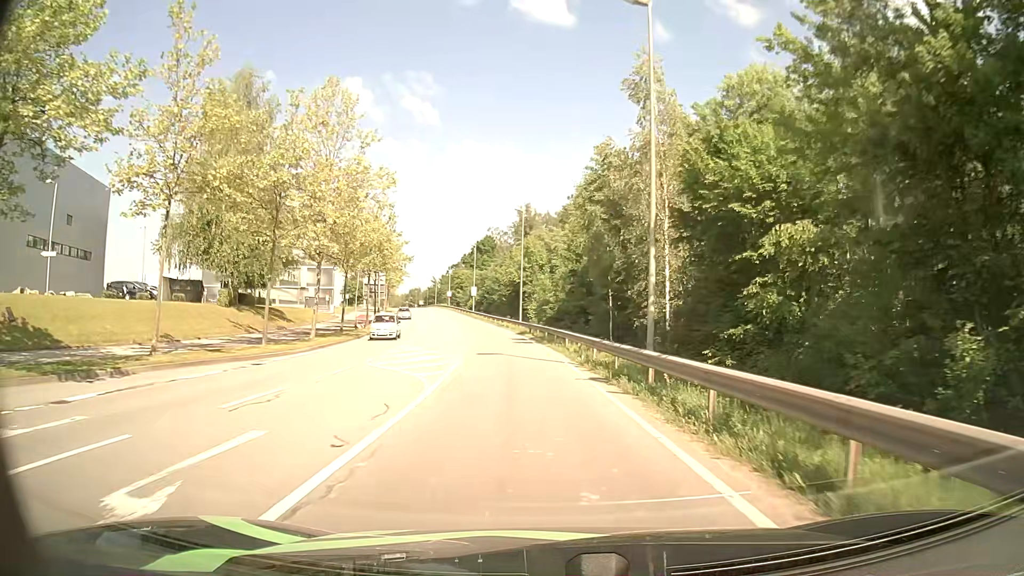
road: secondary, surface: asphalt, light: Day
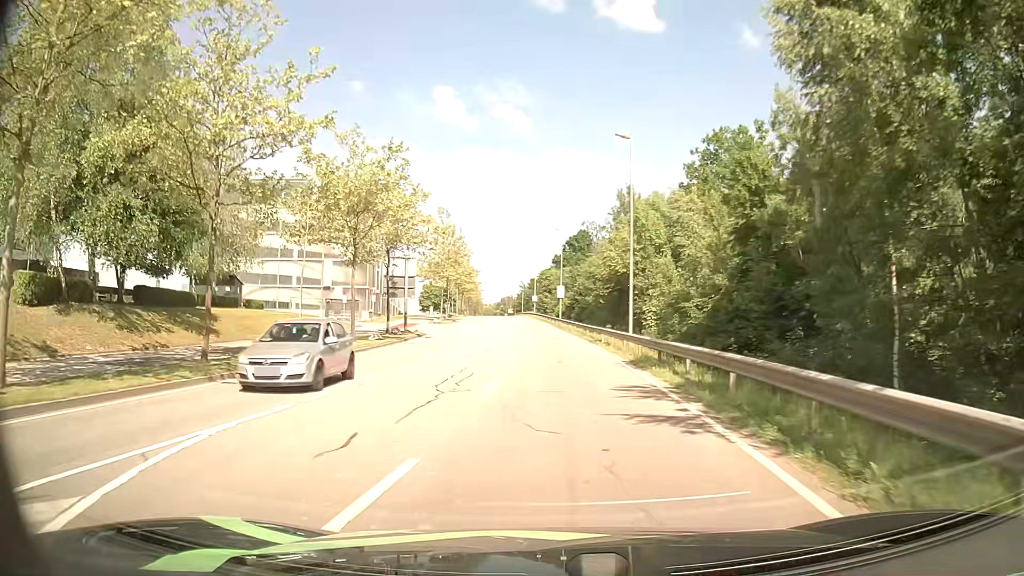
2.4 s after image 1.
(-1.5, +25.3) m; -9°
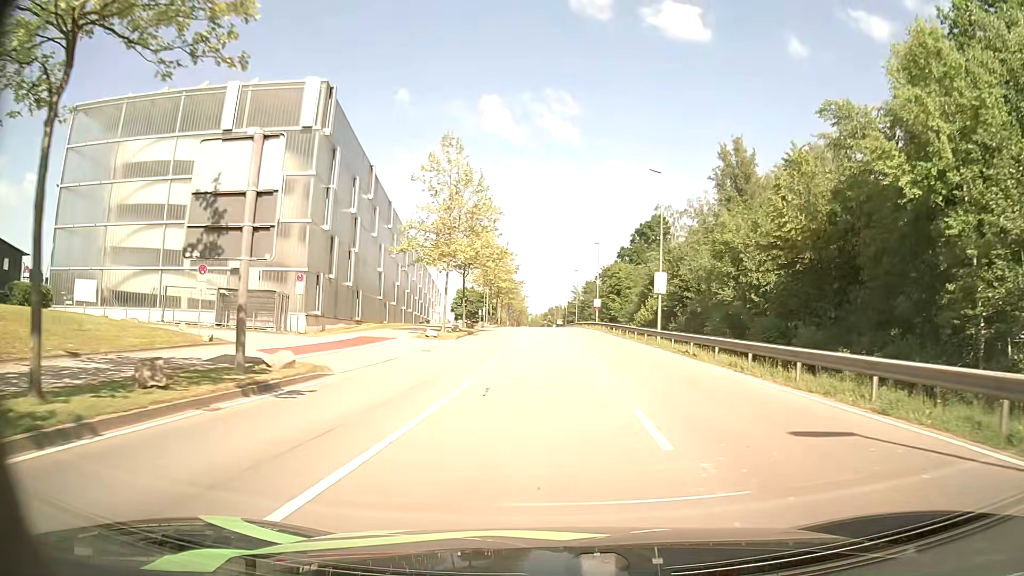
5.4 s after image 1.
(-2.4, +32.6) m; -4°
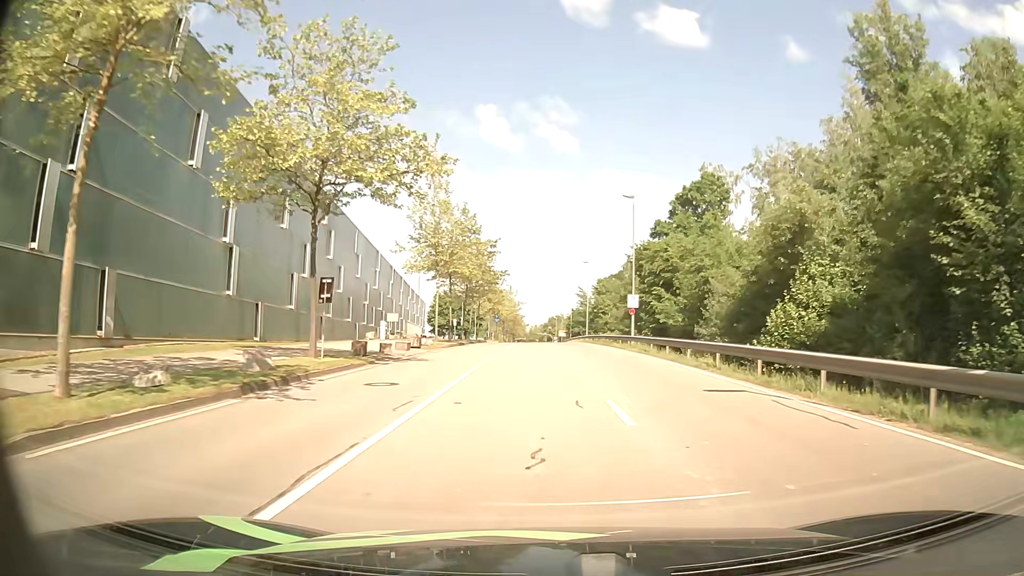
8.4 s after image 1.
(+0.2, +34.6) m; 0°
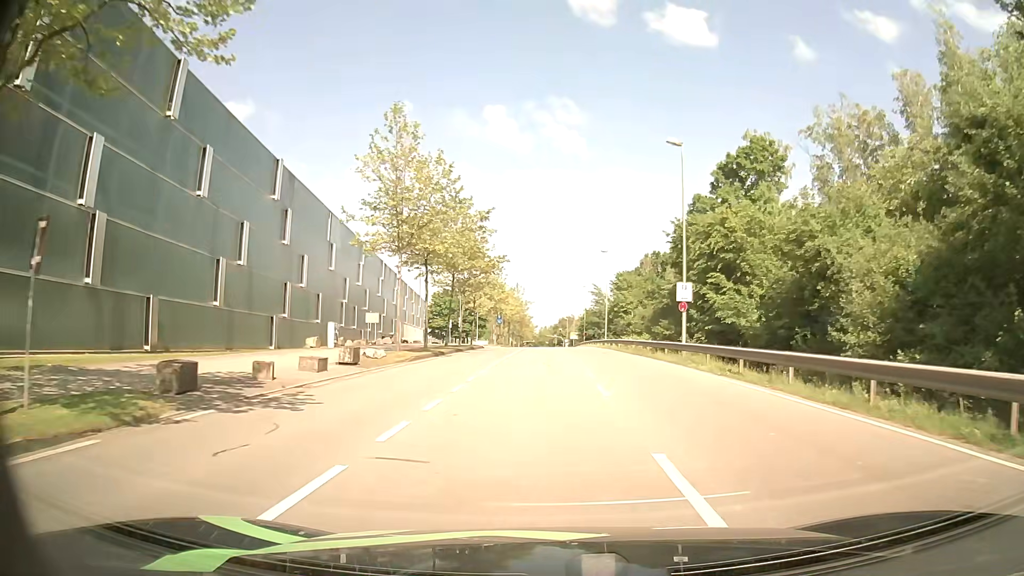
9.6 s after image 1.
(-0.1, +14.0) m; -1°
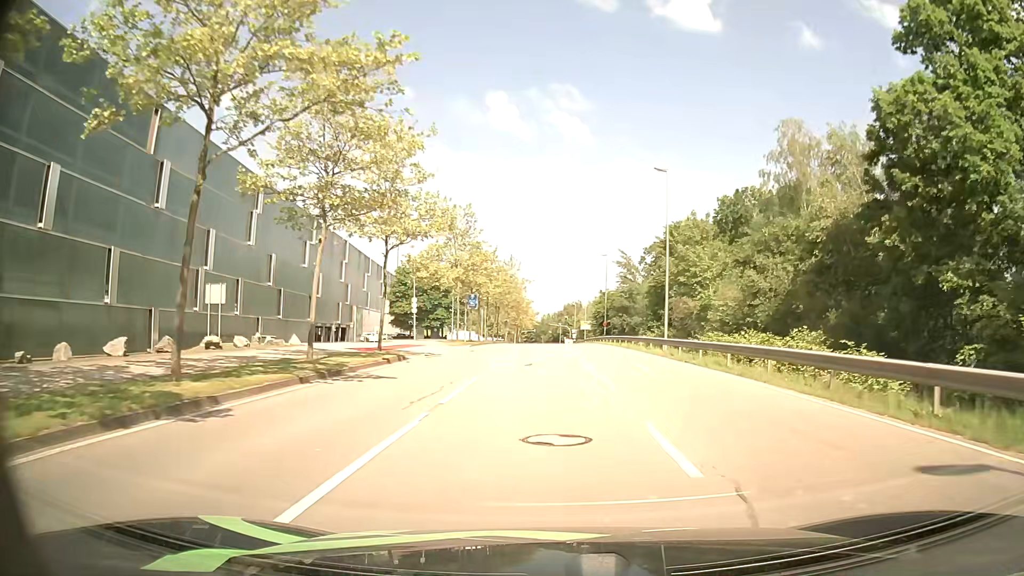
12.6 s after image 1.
(-0.1, +34.0) m; 0°
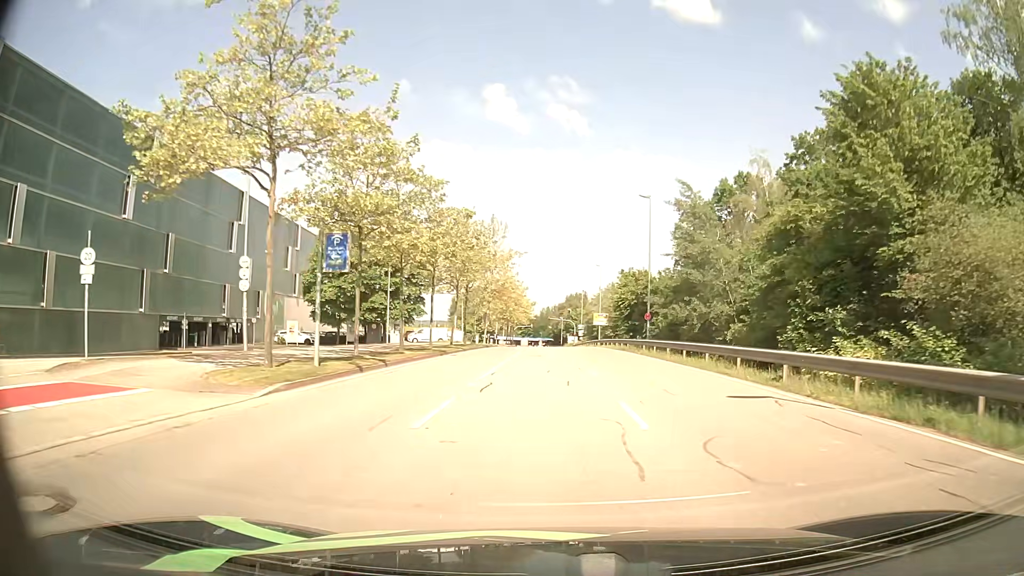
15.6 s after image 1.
(+0.1, +33.4) m; 0°
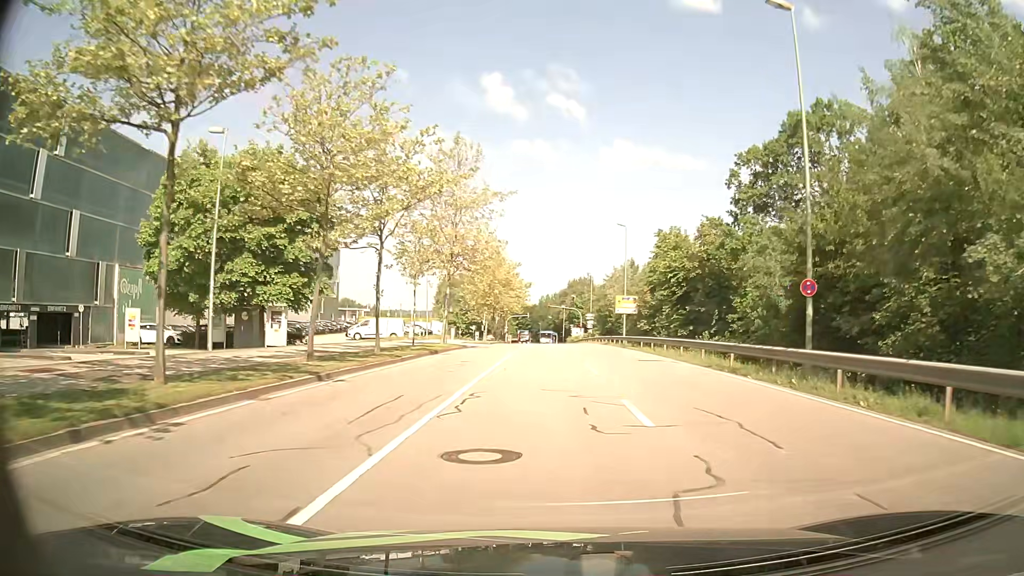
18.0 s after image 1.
(0.0, +27.2) m; 0°
(0, +10) (0, +20) (0, +30) (0, +40) (0, +50) (0, +60) (0, +70) (0, +80) (-1, +90) (-1, +100) m
